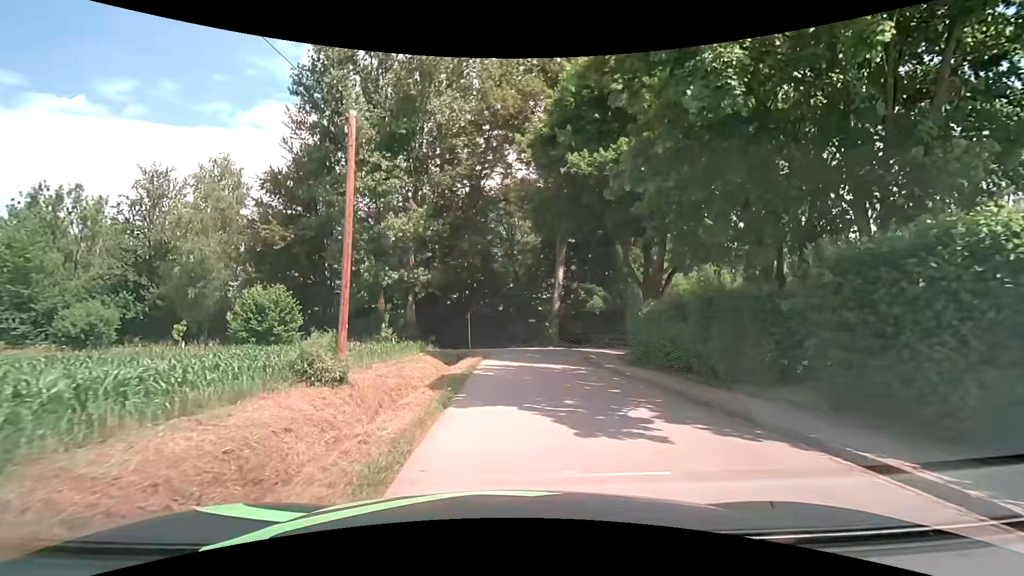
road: tertiary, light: Day
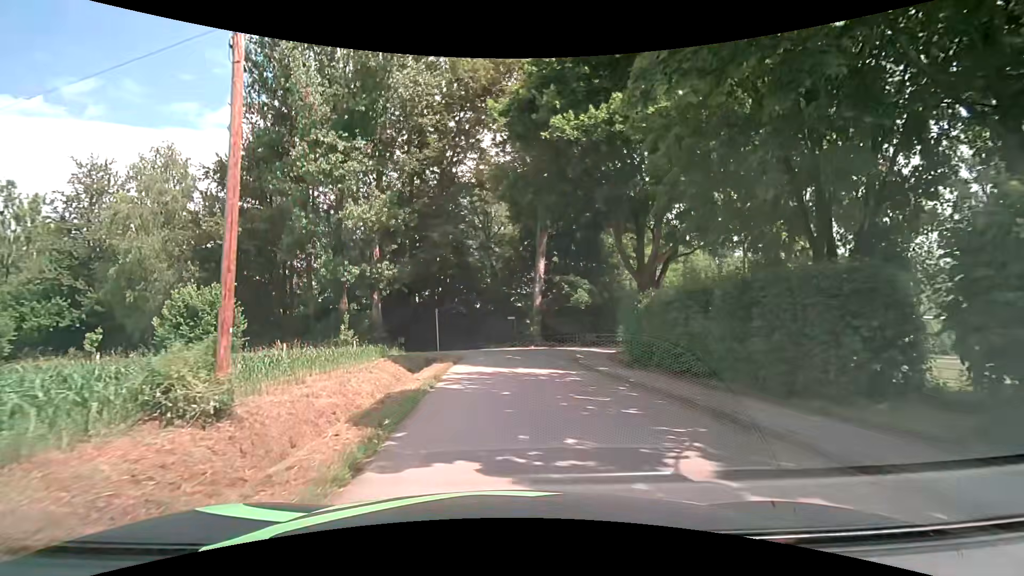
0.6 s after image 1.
(+0.1, +3.8) m; +2°
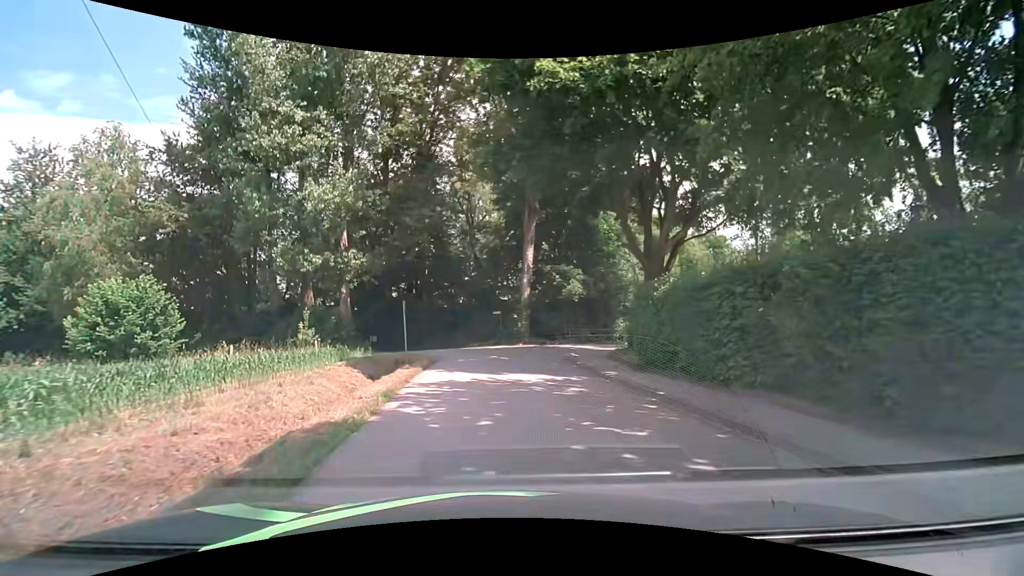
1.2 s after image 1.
(+0.1, +3.9) m; +2°
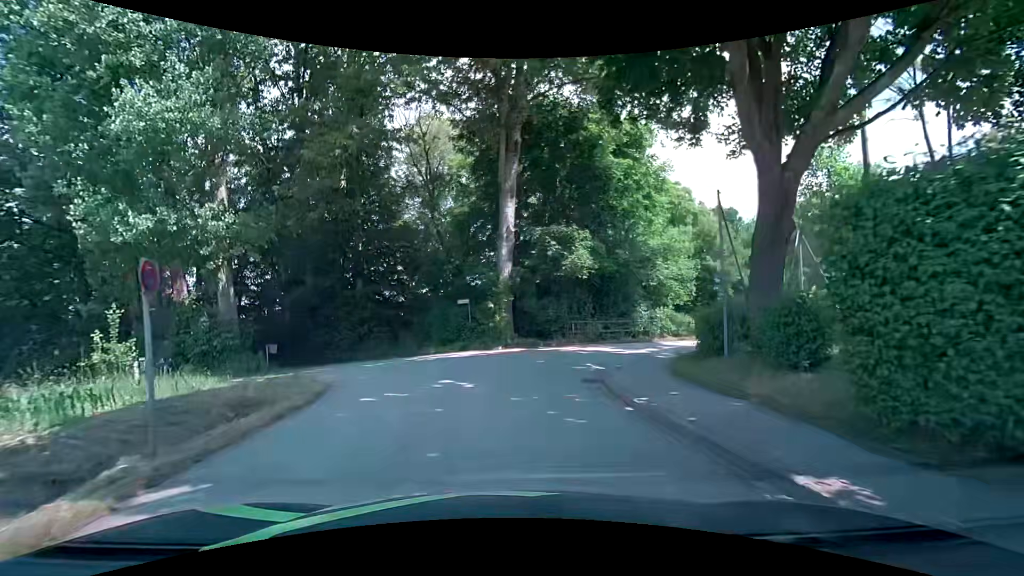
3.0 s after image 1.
(+0.2, +11.4) m; +2°
